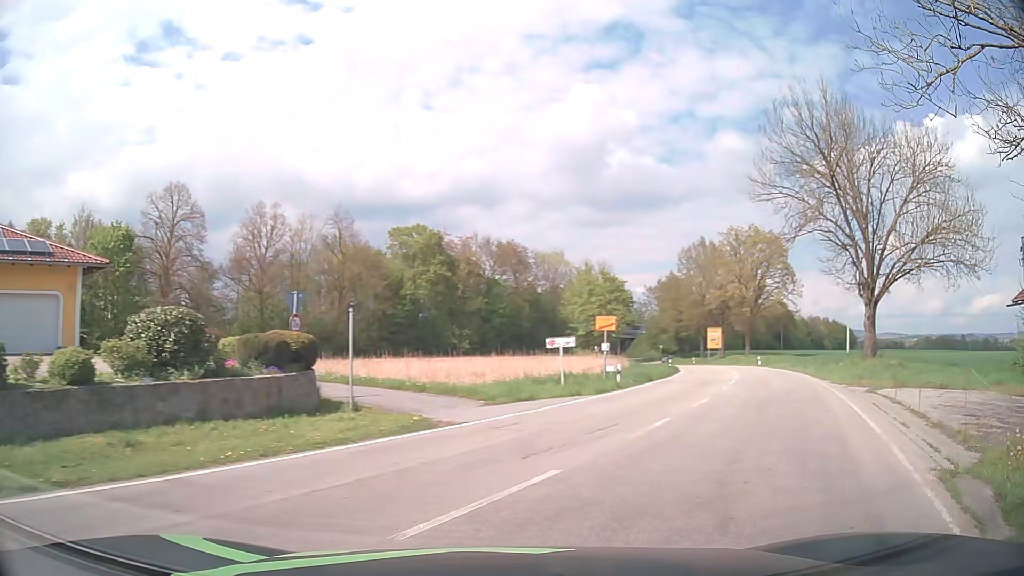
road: tertiary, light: Day
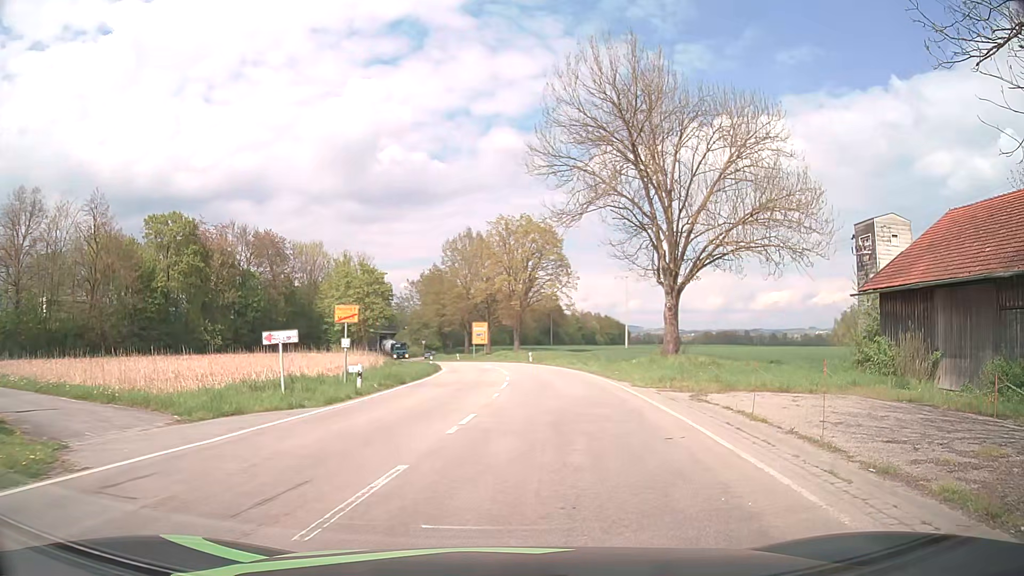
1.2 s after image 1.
(+1.2, +5.3) m; +21°
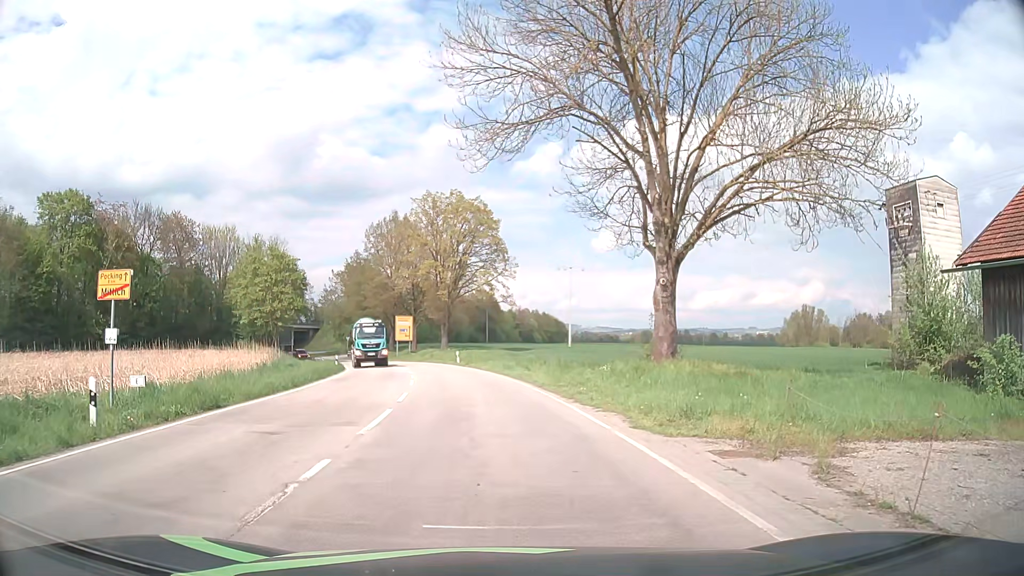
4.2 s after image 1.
(+1.1, +11.4) m; +6°
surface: asphalt
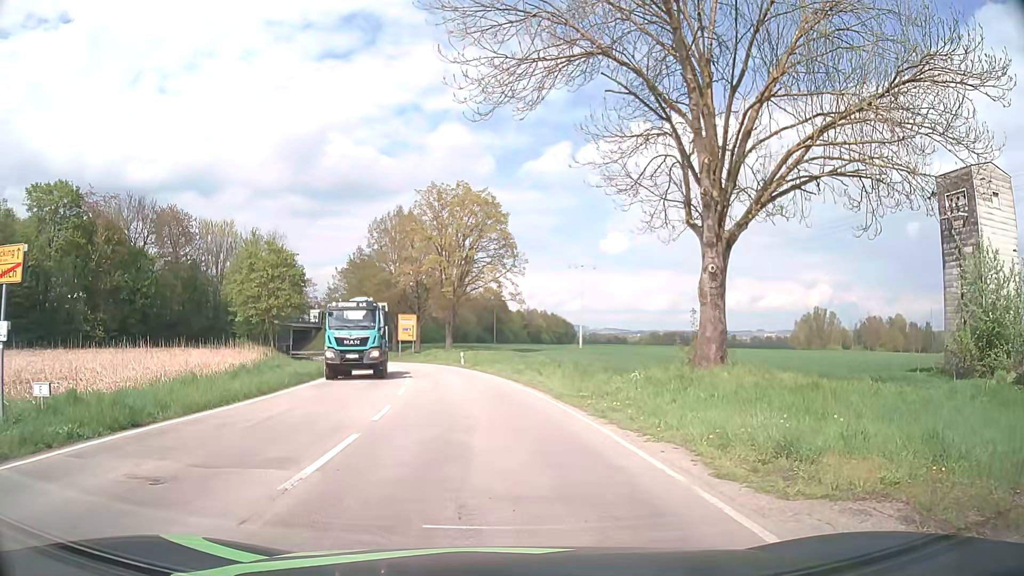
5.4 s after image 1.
(0.0, +4.0) m; -1°
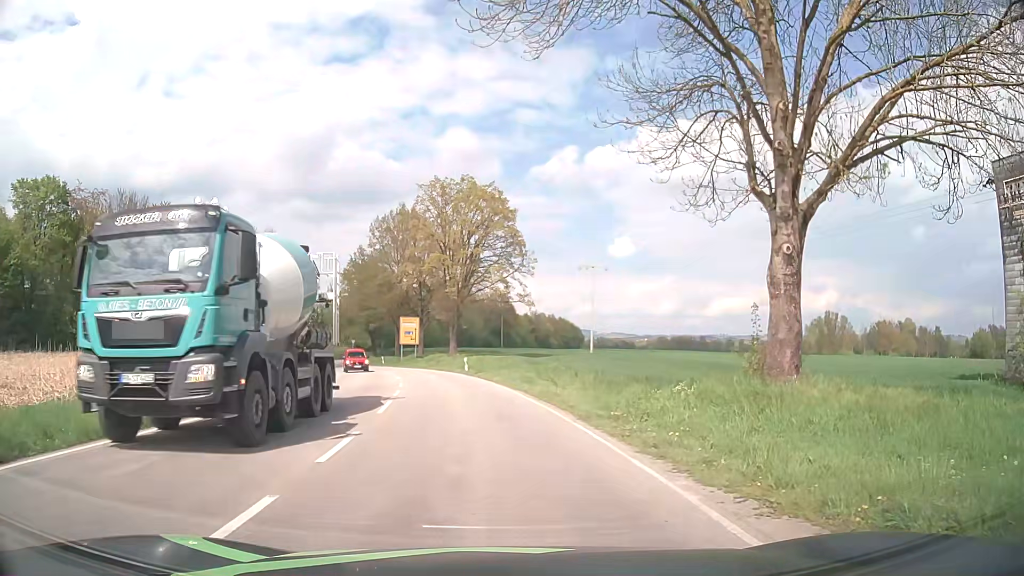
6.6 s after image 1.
(0.0, +4.2) m; -1°
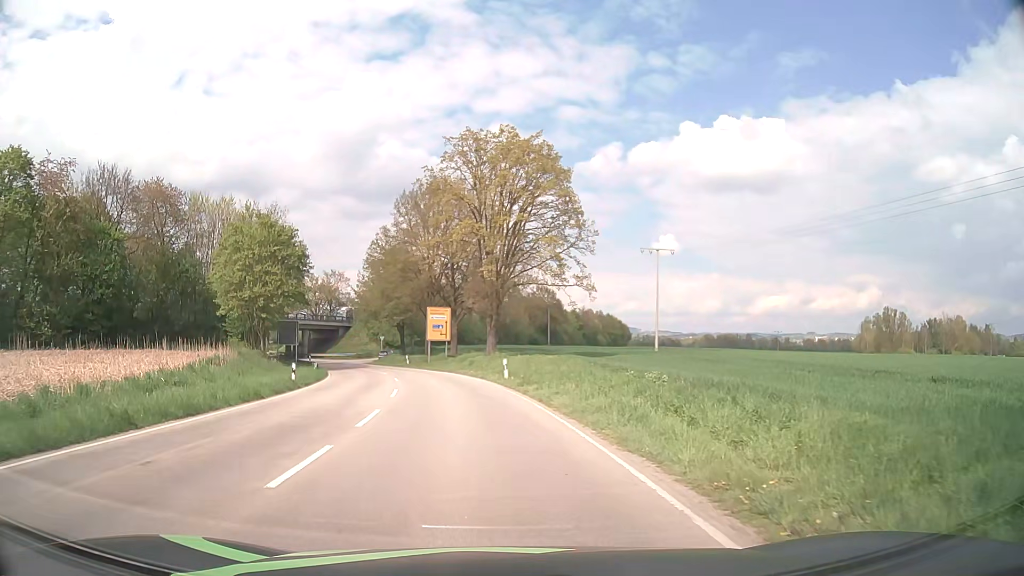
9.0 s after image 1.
(-0.4, +14.3) m; -3°
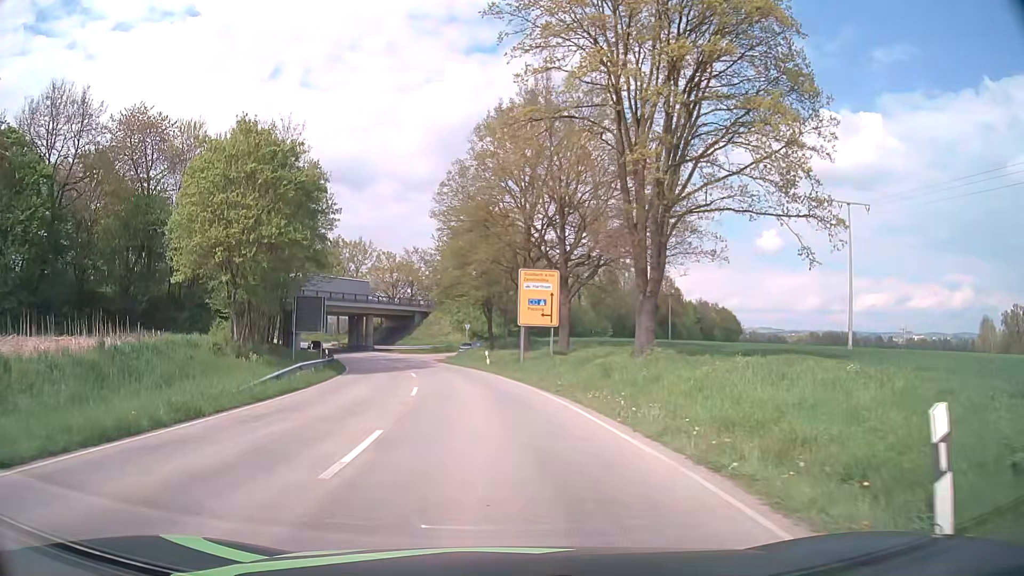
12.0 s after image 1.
(-1.8, +25.1) m; -9°
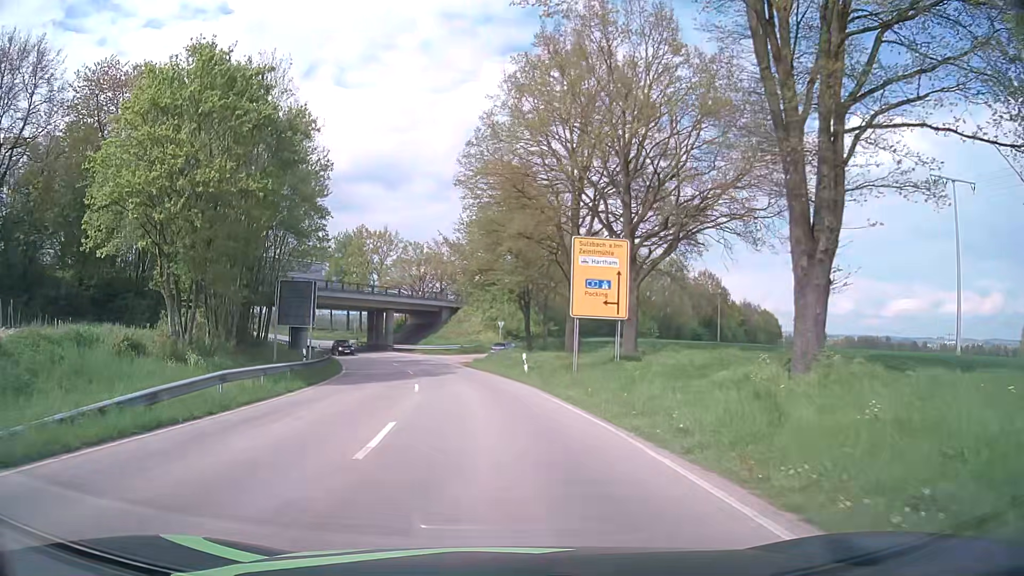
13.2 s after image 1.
(-0.3, +10.9) m; -3°
(0, +10) (-1, +20) (-2, +30) (-4, +40) (-6, +49) (-9, +59) (-13, +68) (-16, +78) (-20, +87) (-25, +96) m
